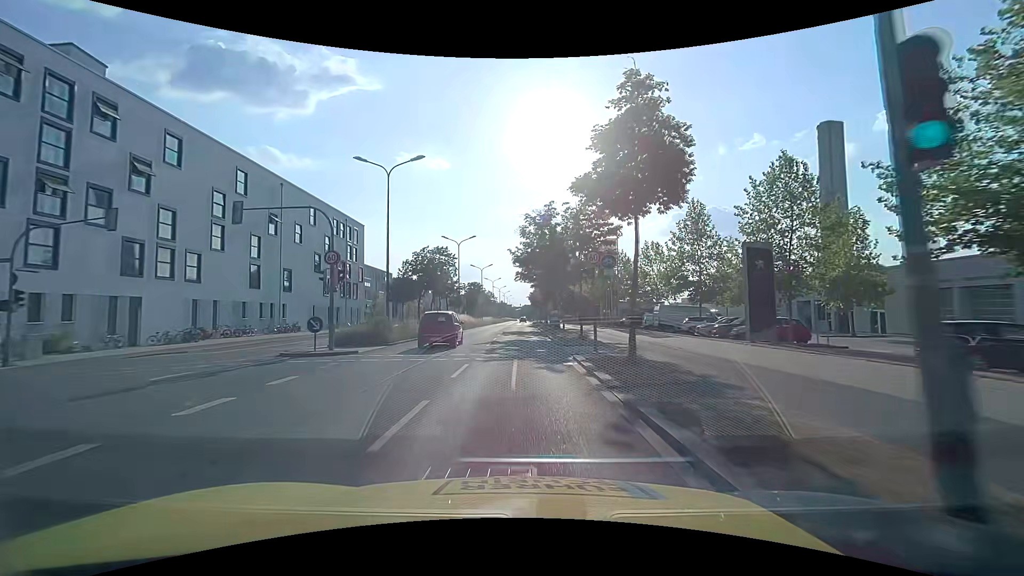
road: primary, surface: asphalt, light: Day
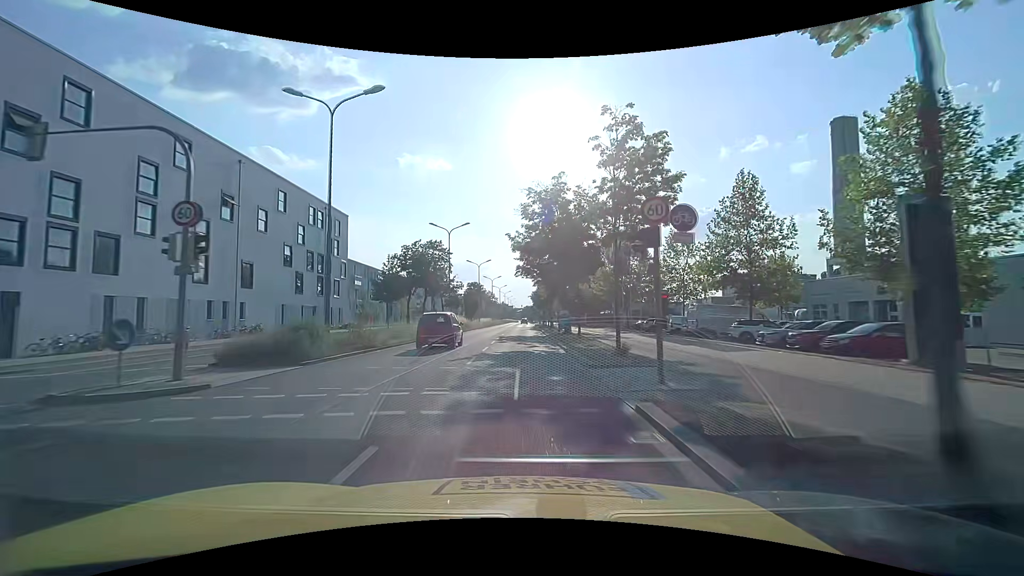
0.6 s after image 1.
(-0.1, +8.8) m; -1°
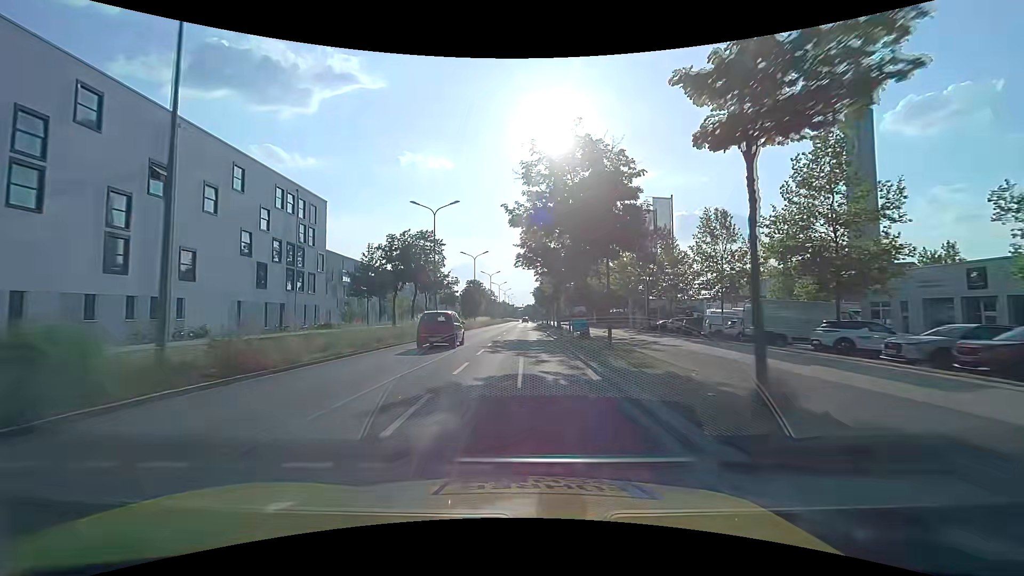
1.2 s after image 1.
(+0.1, +8.8) m; +1°
(0, +10) (0, +20) (0, +30) (0, +40) (0, +50) (0, +60) (0, +70) (0, +80) (0, +90) (+1, +100) m
